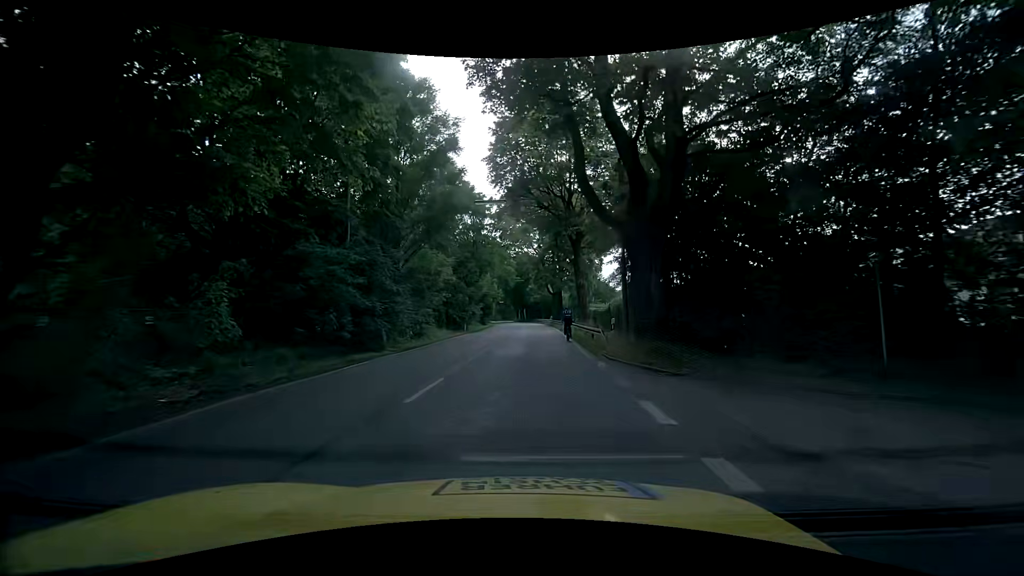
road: tertiary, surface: asphalt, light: Day
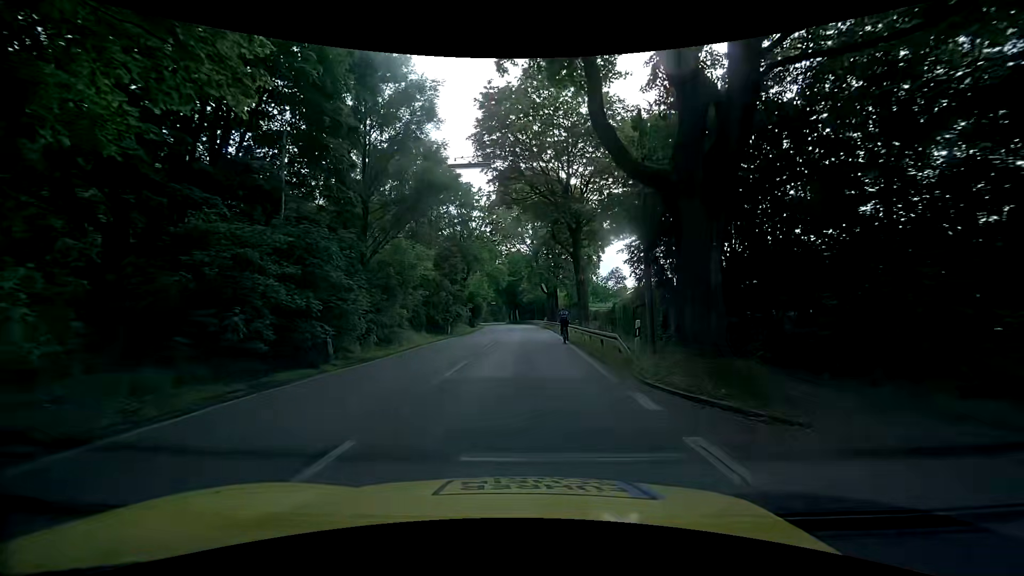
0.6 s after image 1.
(0.0, +5.3) m; 0°
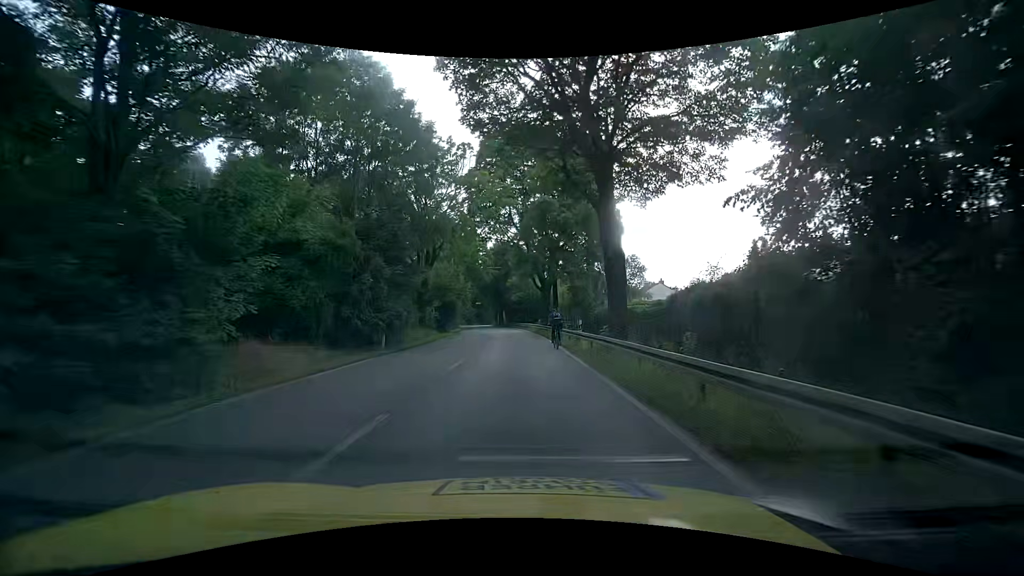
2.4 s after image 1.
(+0.3, +16.0) m; +2°
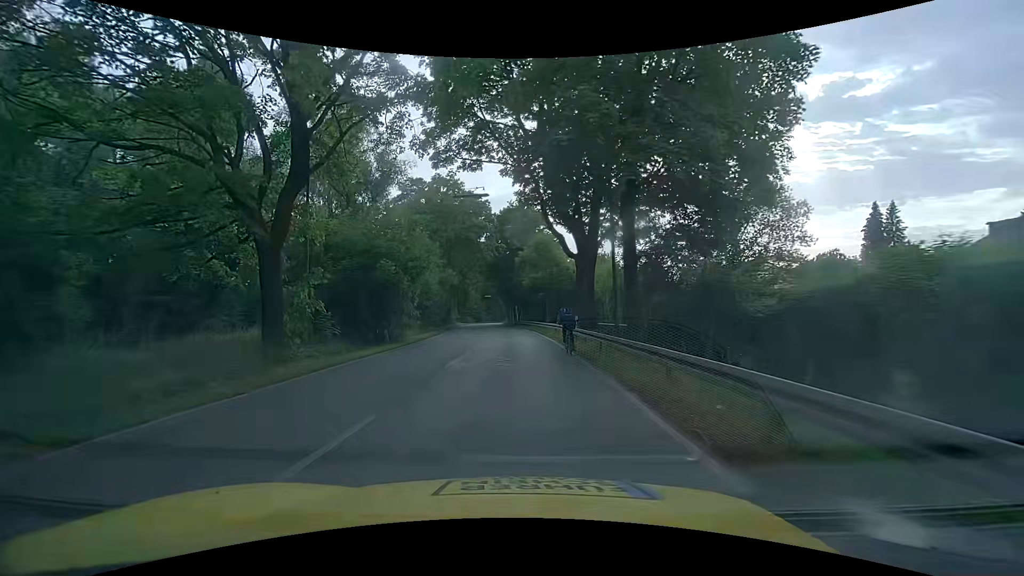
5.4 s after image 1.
(+0.2, +26.7) m; -2°
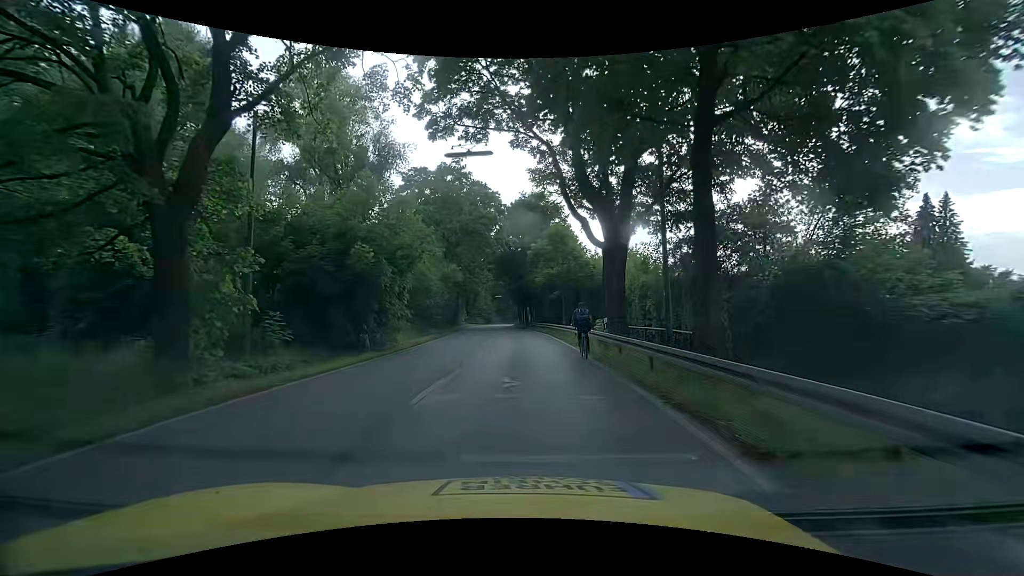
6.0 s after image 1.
(0.0, +5.2) m; -1°
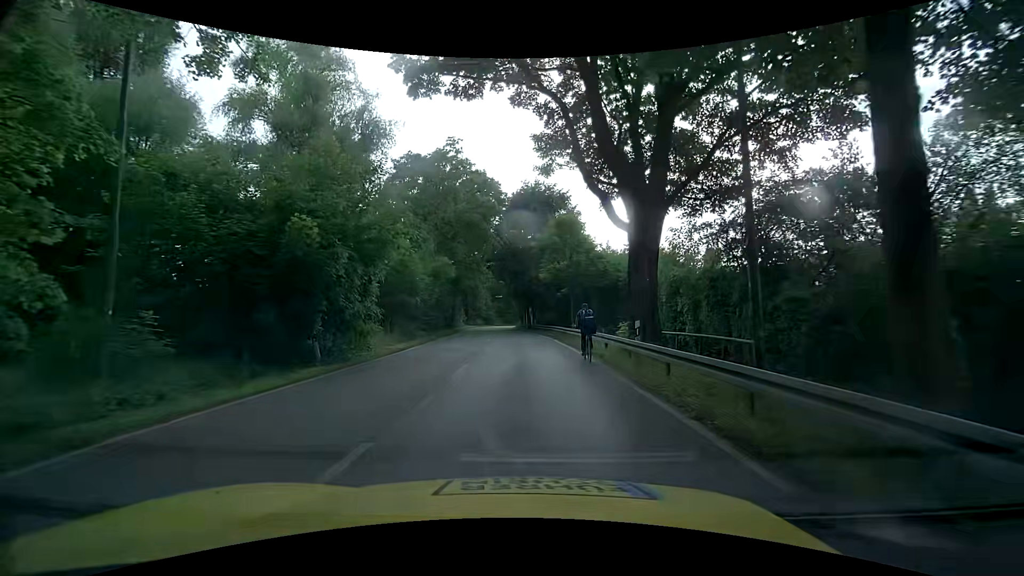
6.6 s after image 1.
(0.0, +5.1) m; -1°
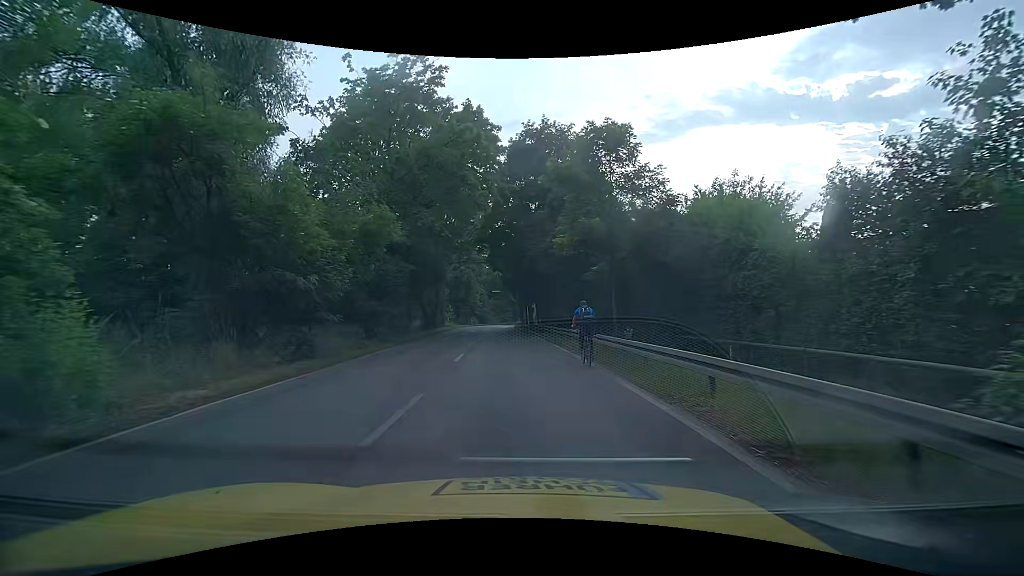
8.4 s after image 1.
(+0.1, +14.8) m; -1°
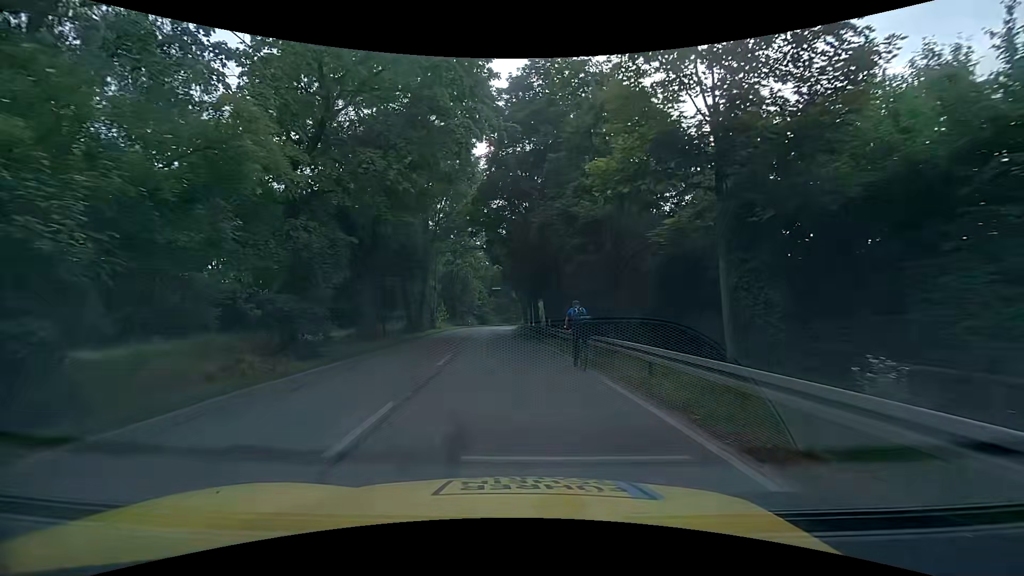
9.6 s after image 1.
(+0.2, +9.5) m; +1°
(0, +10) (0, +20) (-1, +30) (-2, +40) (-3, +50) (-3, +60) (-3, +70) (-2, +80) (-1, +90) (+1, +100) m
